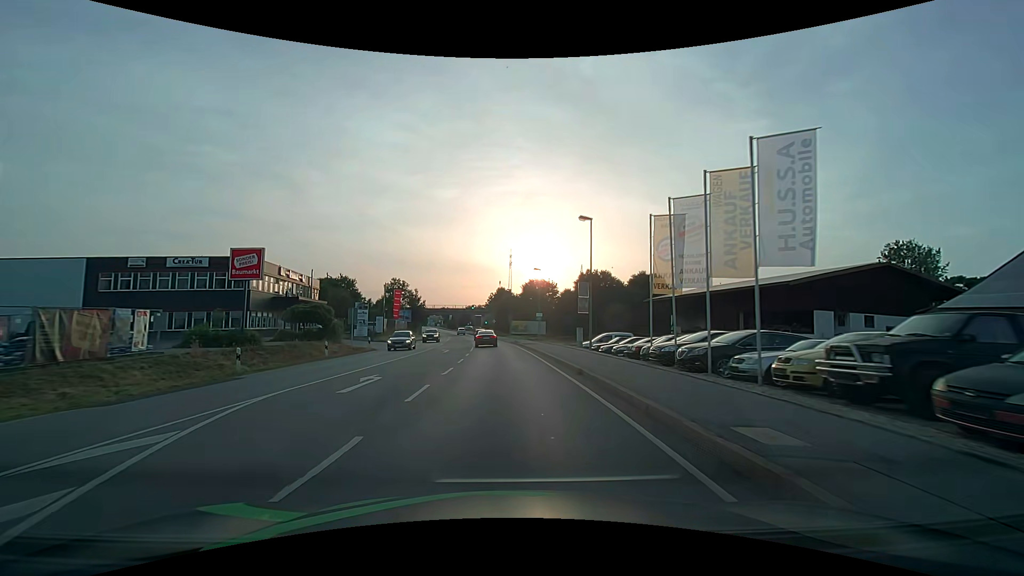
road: primary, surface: asphalt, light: Day
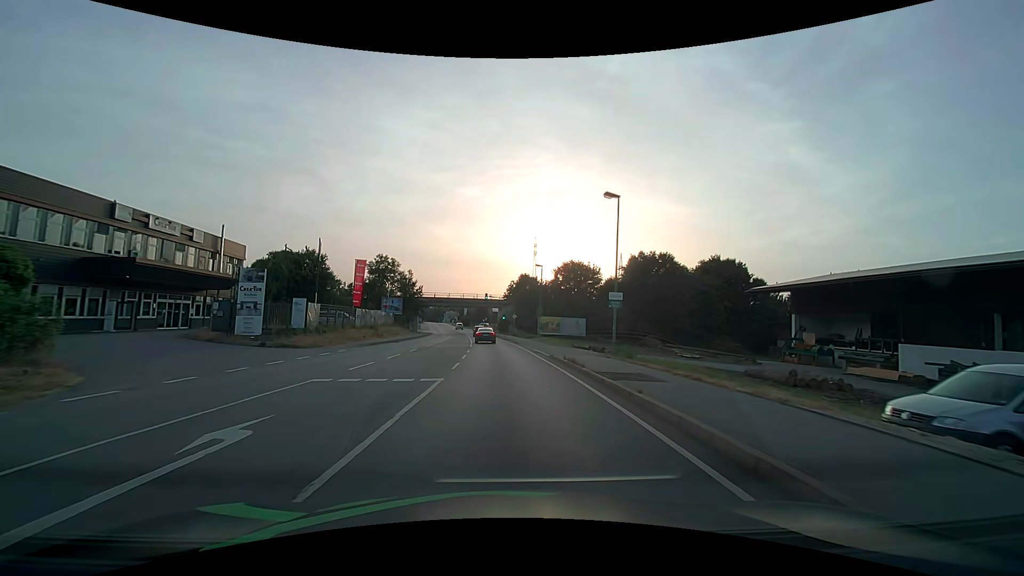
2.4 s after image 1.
(-0.6, +30.6) m; -3°
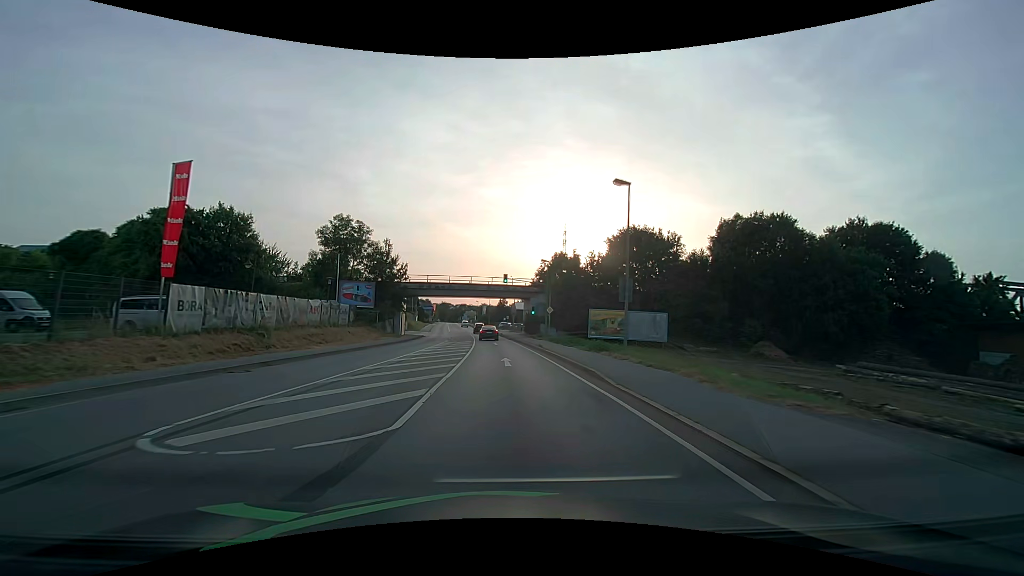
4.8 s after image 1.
(-0.7, +30.6) m; -3°
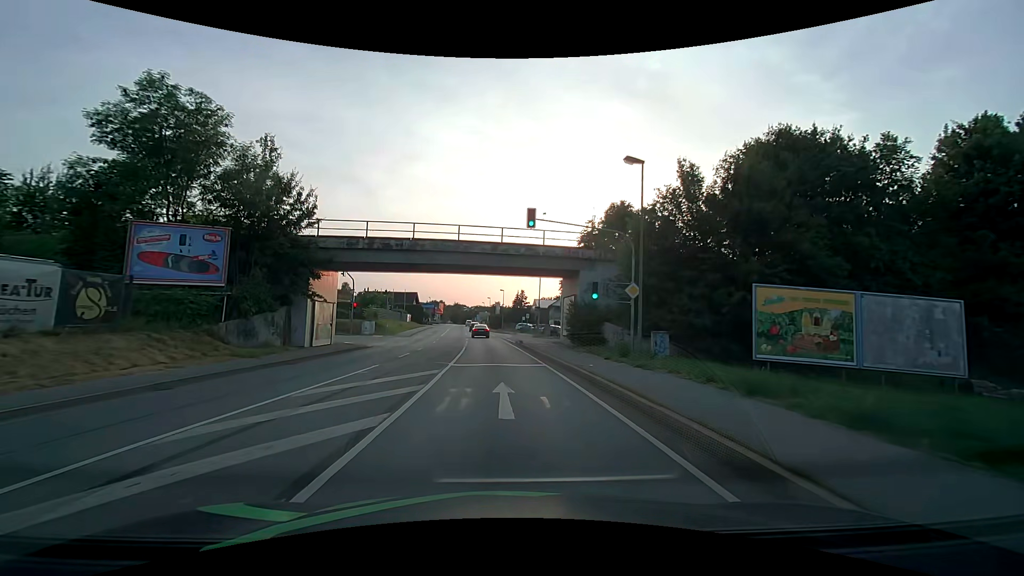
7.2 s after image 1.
(-0.5, +30.6) m; -2°
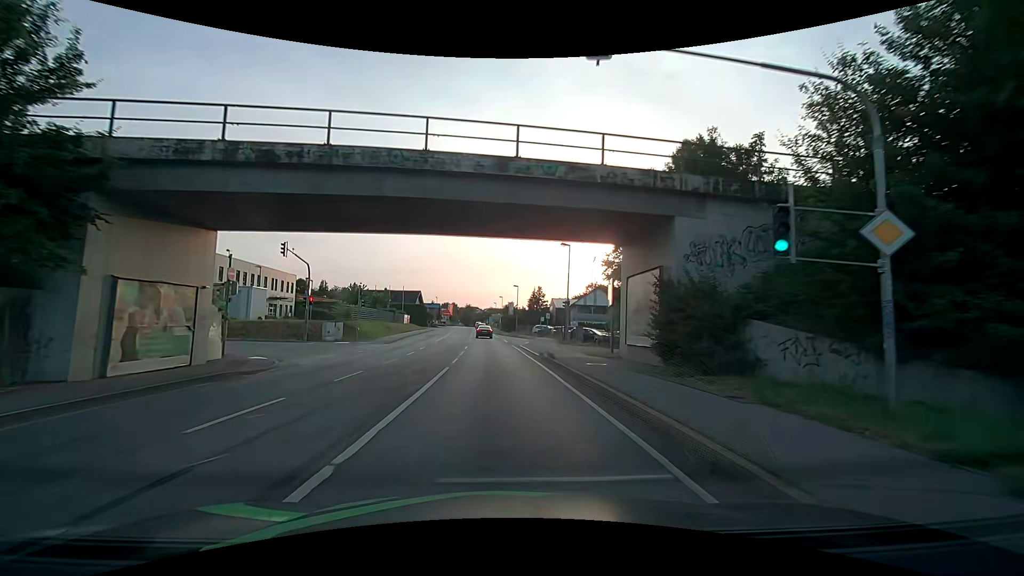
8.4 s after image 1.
(-0.2, +15.2) m; -2°
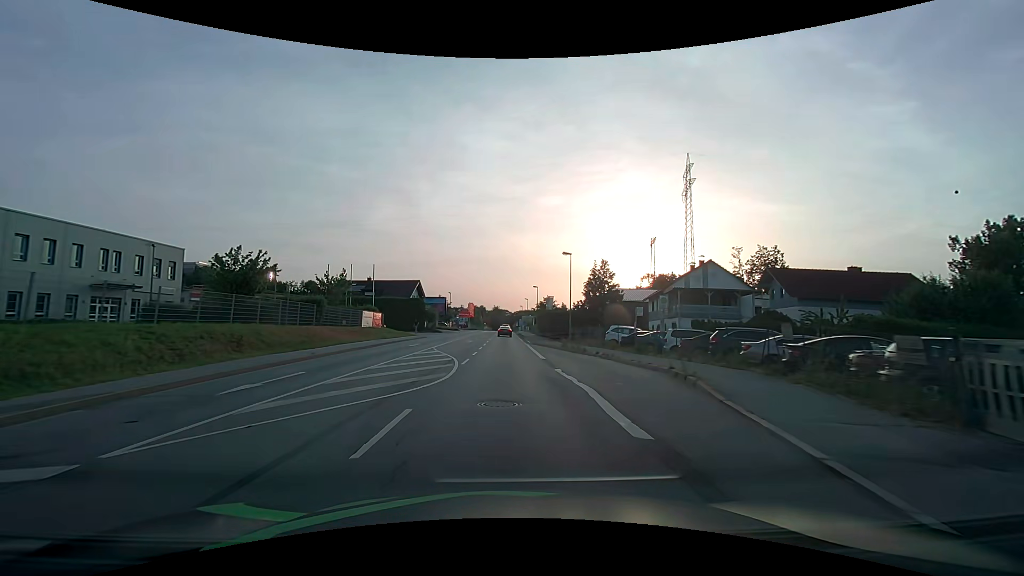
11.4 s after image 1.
(-1.2, +37.9) m; -4°
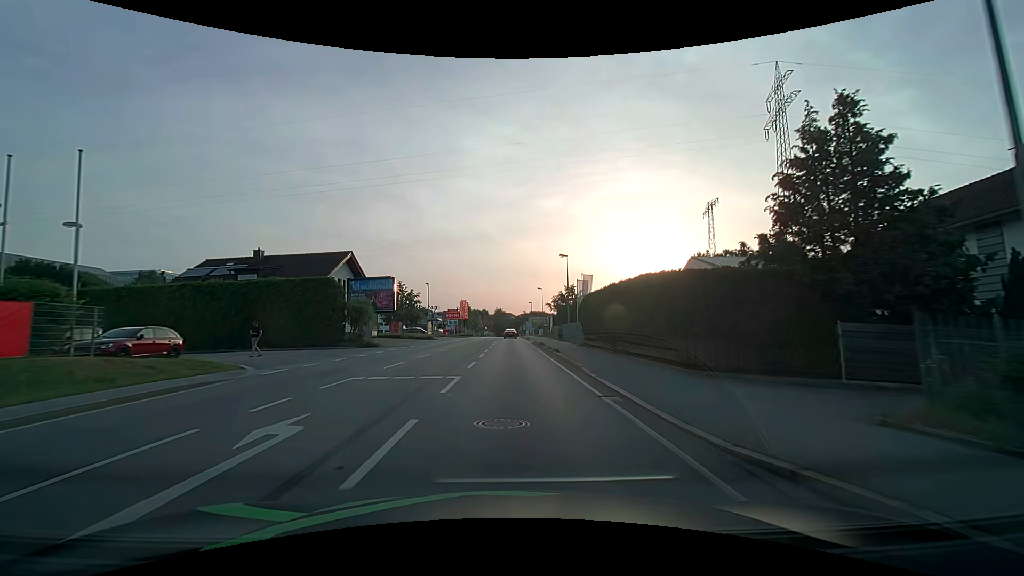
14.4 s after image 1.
(-0.1, +38.0) m; 0°
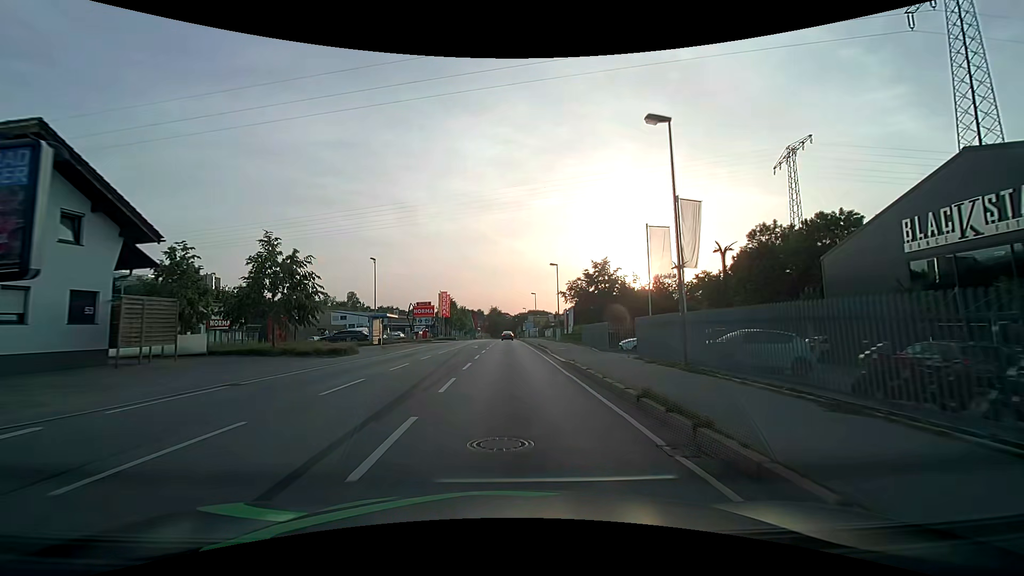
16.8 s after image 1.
(+0.1, +30.3) m; 0°
(0, +10) (0, +20) (0, +30) (0, +40) (0, +50) (0, +60) (0, +70) (0, +80) (0, +90) (0, +100) m
